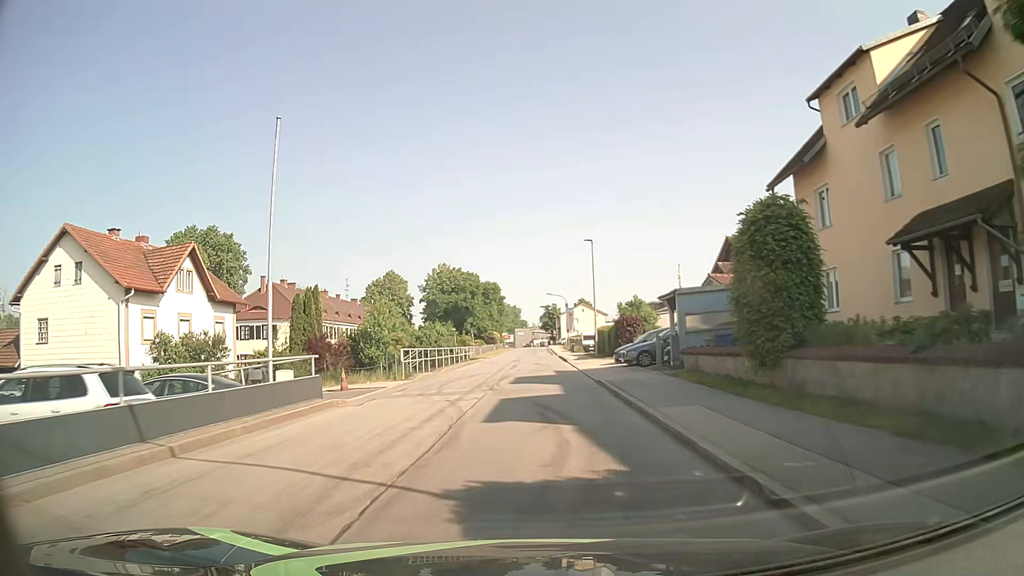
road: unclassified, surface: asphalt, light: Day
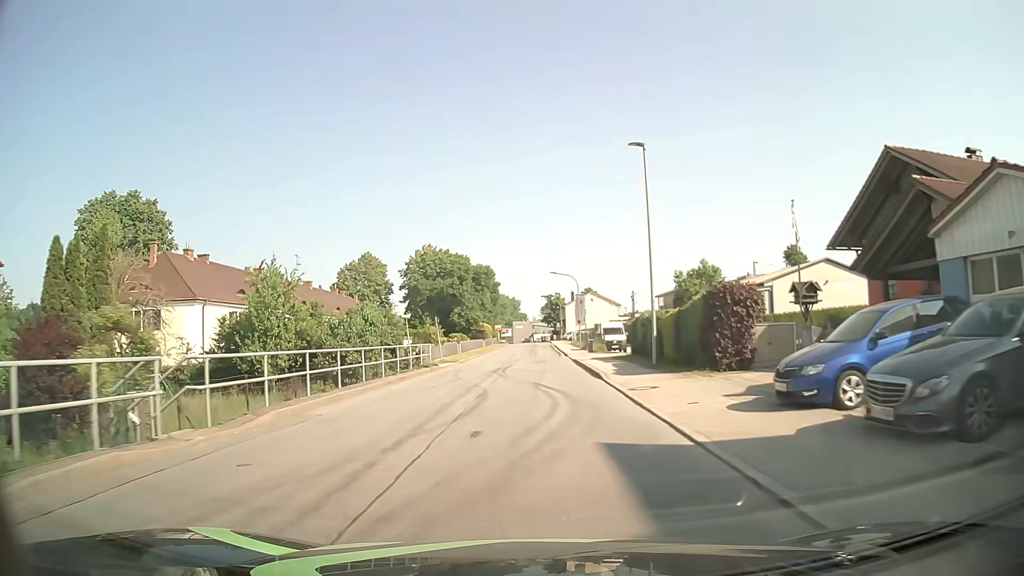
(-0.2, +22.7) m; -1°
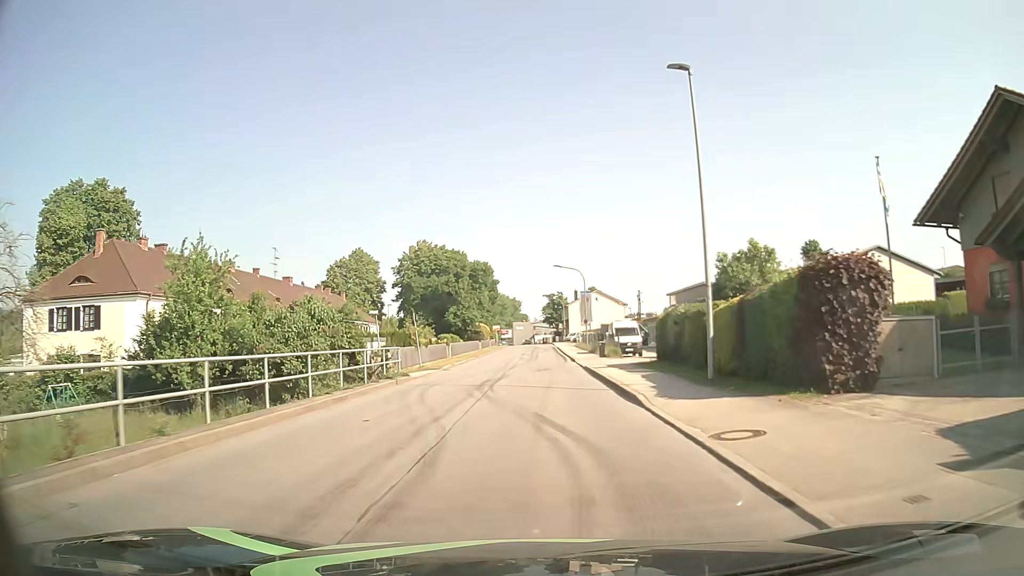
(0.0, +7.6) m; 0°
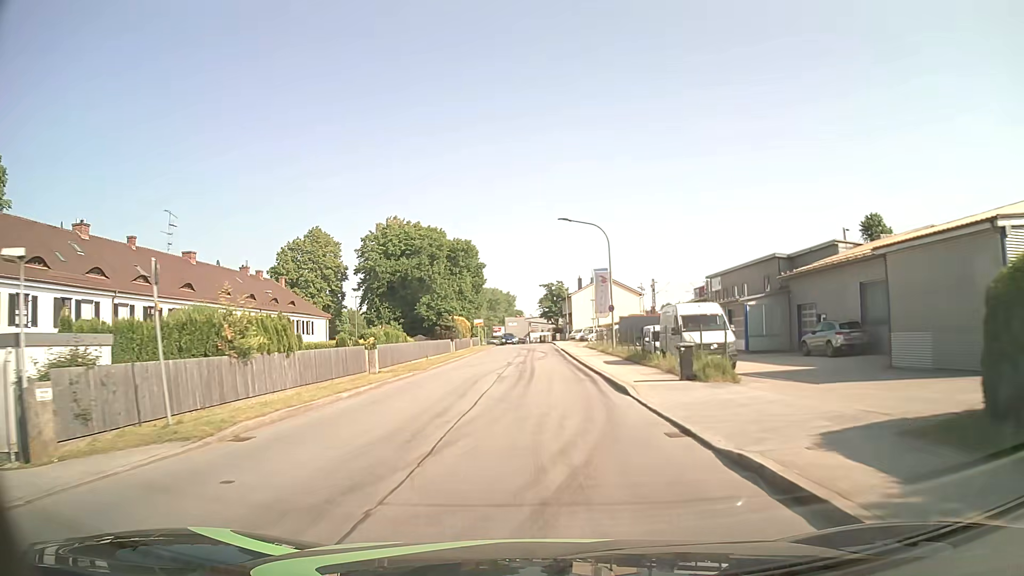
(+0.1, +22.9) m; +1°
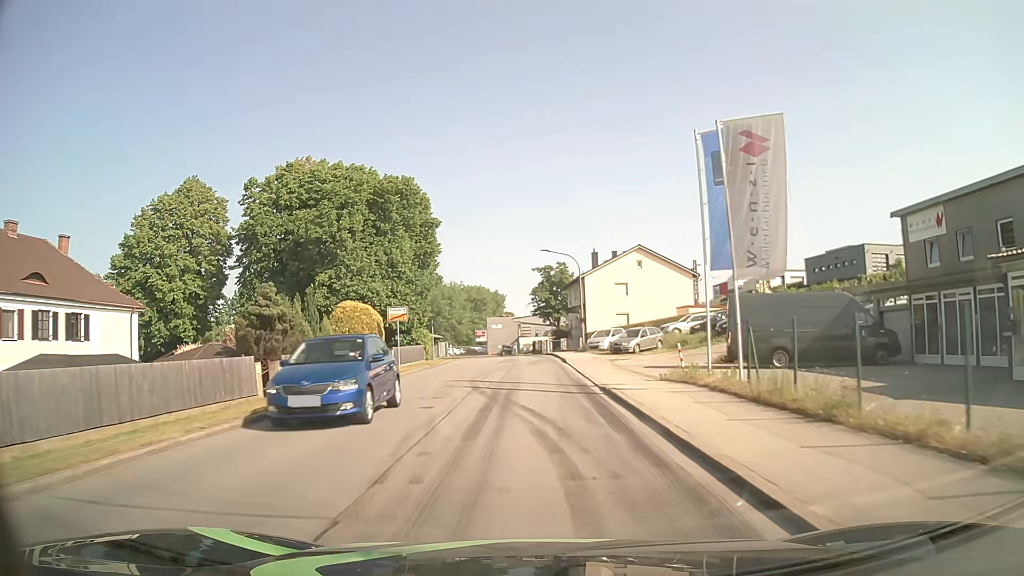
(+0.1, +38.1) m; 0°
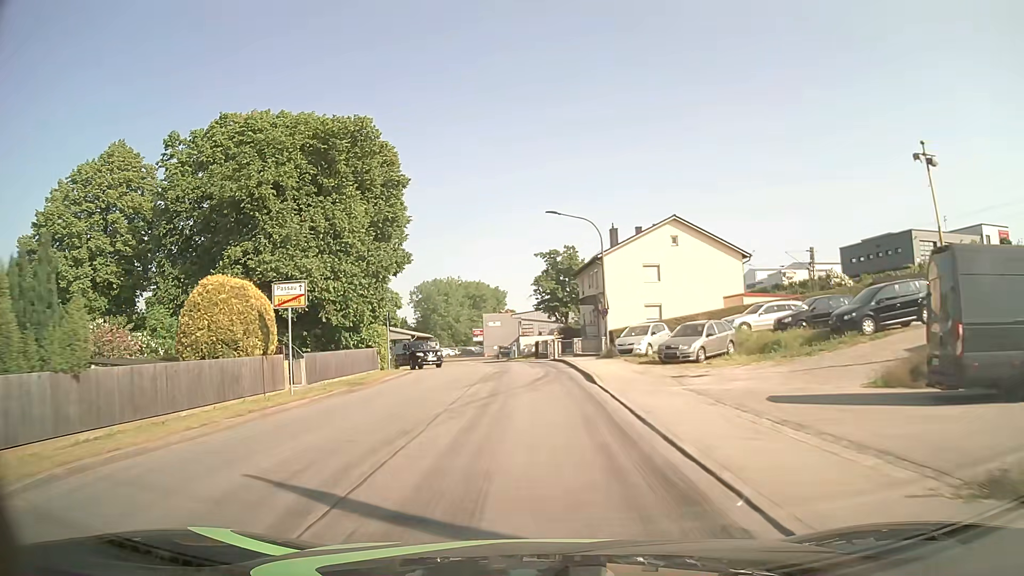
(0.0, +14.5) m; -1°
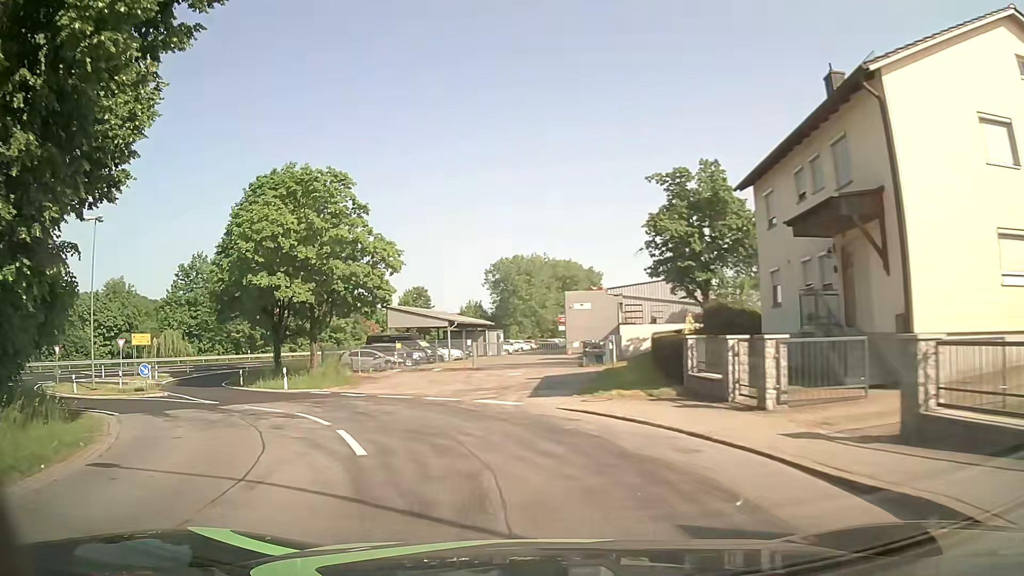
(-0.5, +32.0) m; -8°
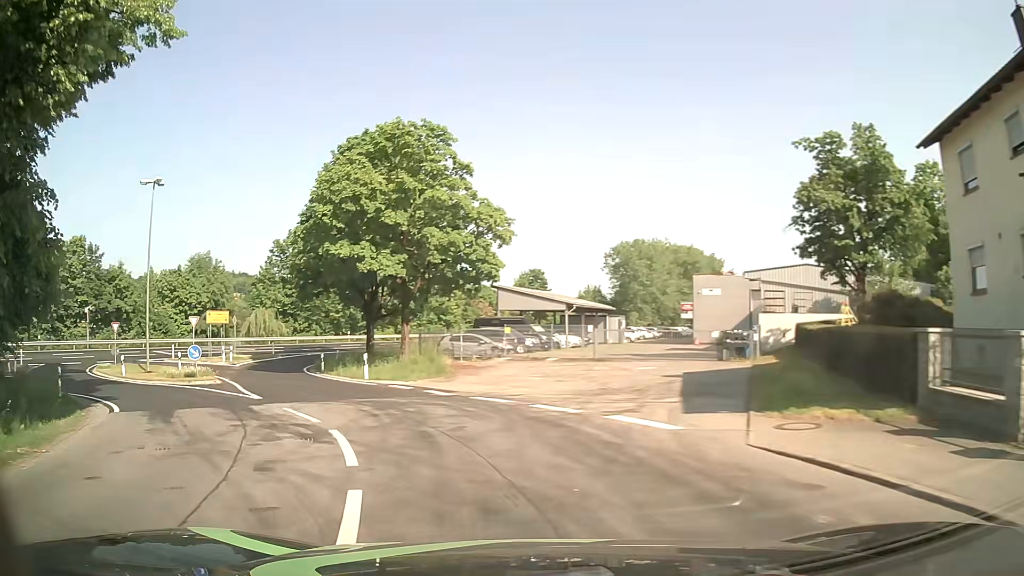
(-0.5, +5.7) m; -9°
(-2, +10) (-6, +19) (-11, +28) (-15, +36) (-18, +46) (-18, +56) (-15, +66) (-10, +74) (-5, +83) (+1, +91) m
